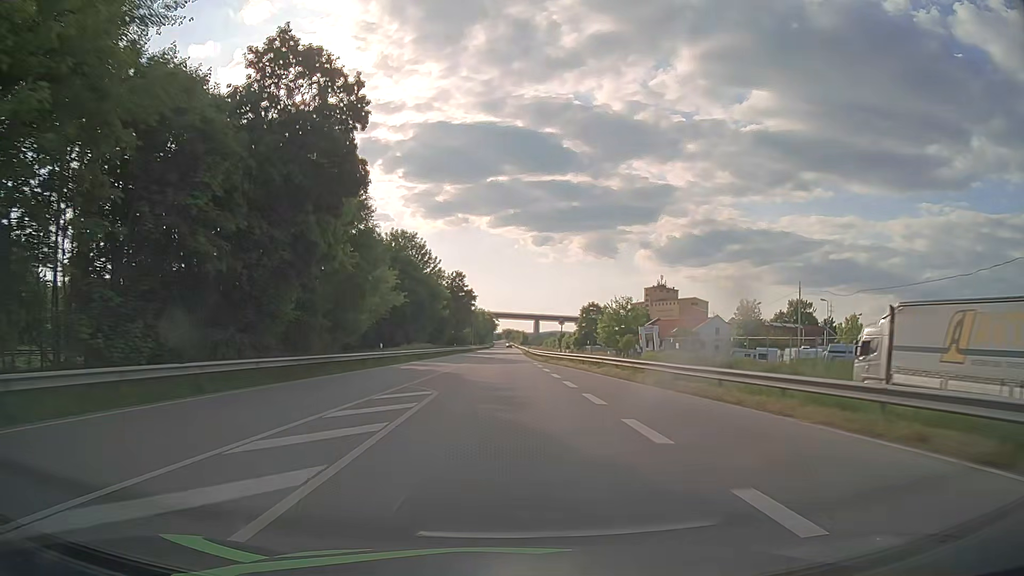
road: primary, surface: asphalt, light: Day
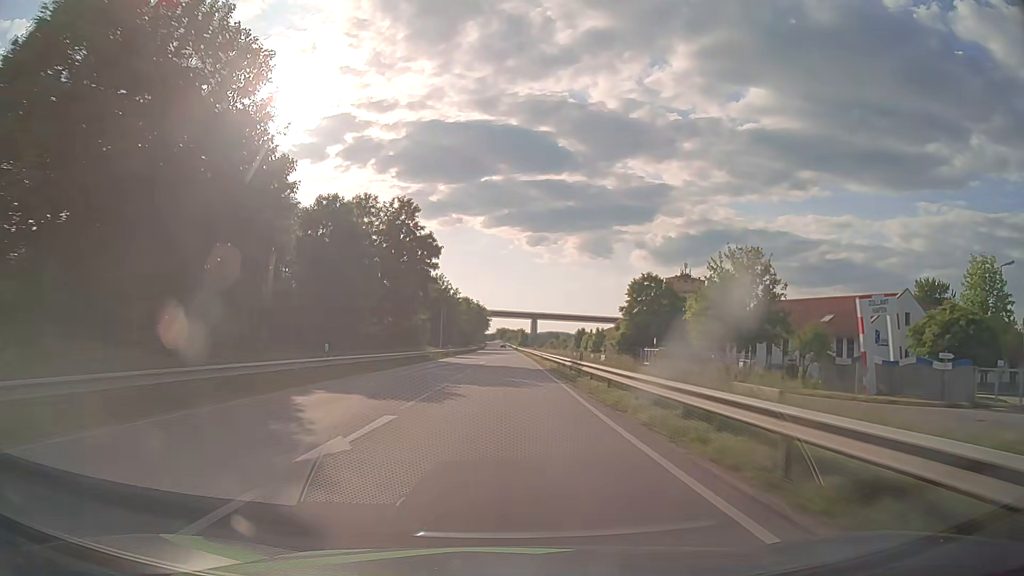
(-0.1, +63.3) m; 0°
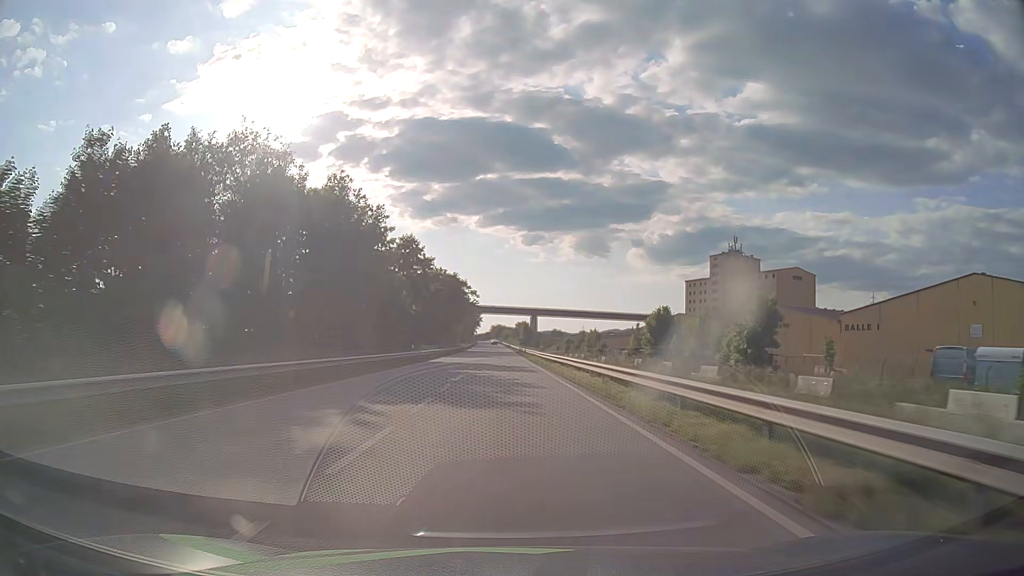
(+0.5, +79.2) m; 0°
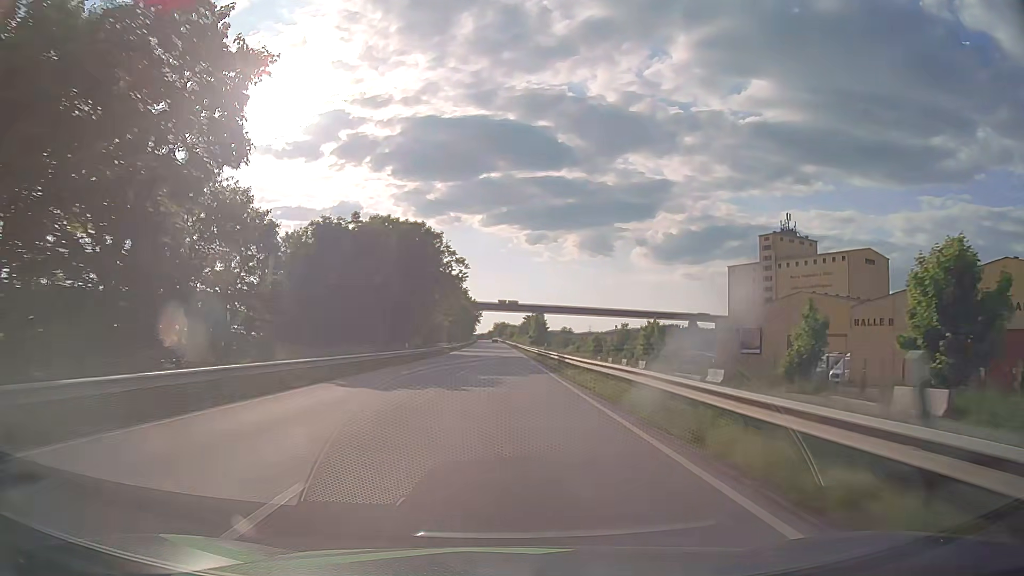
(-0.2, +47.5) m; 0°
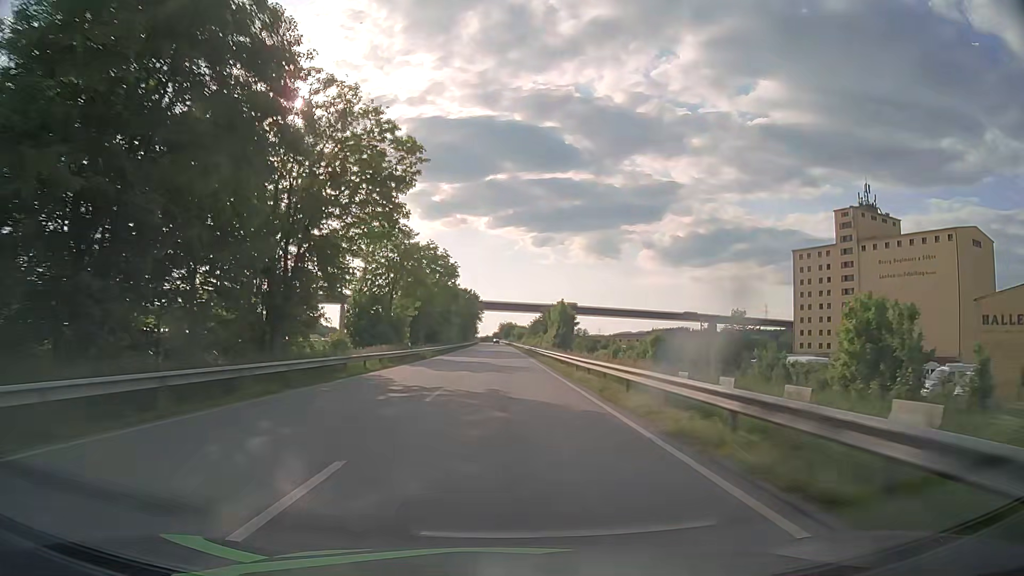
(-0.4, +47.5) m; -1°
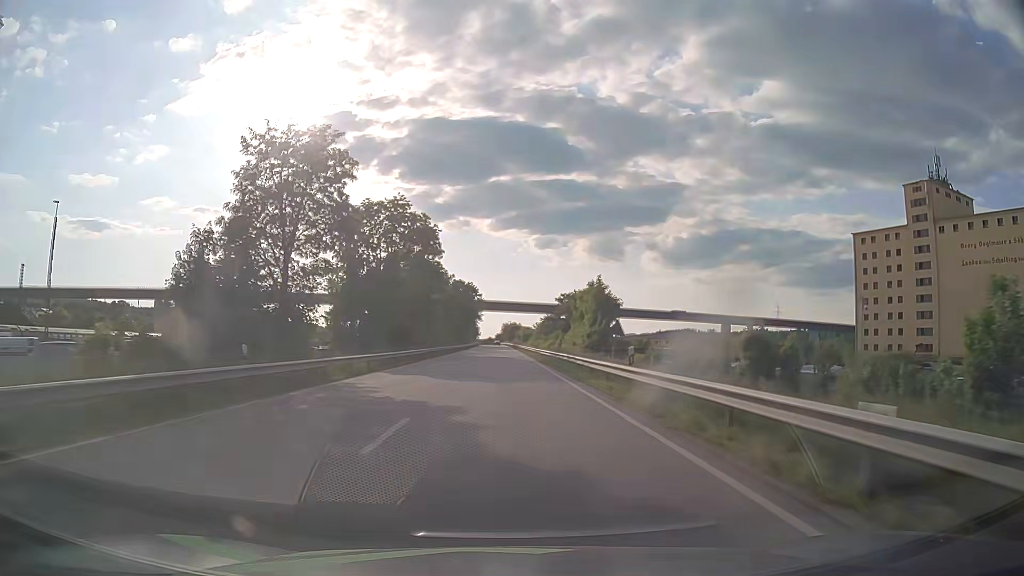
(0.0, +31.6) m; 0°
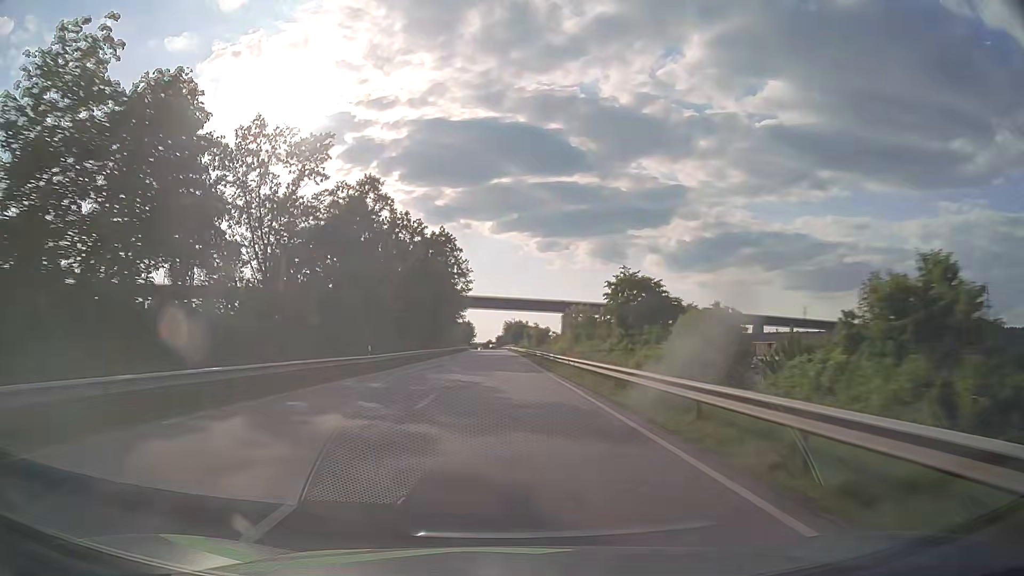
(-0.3, +78.9) m; 0°
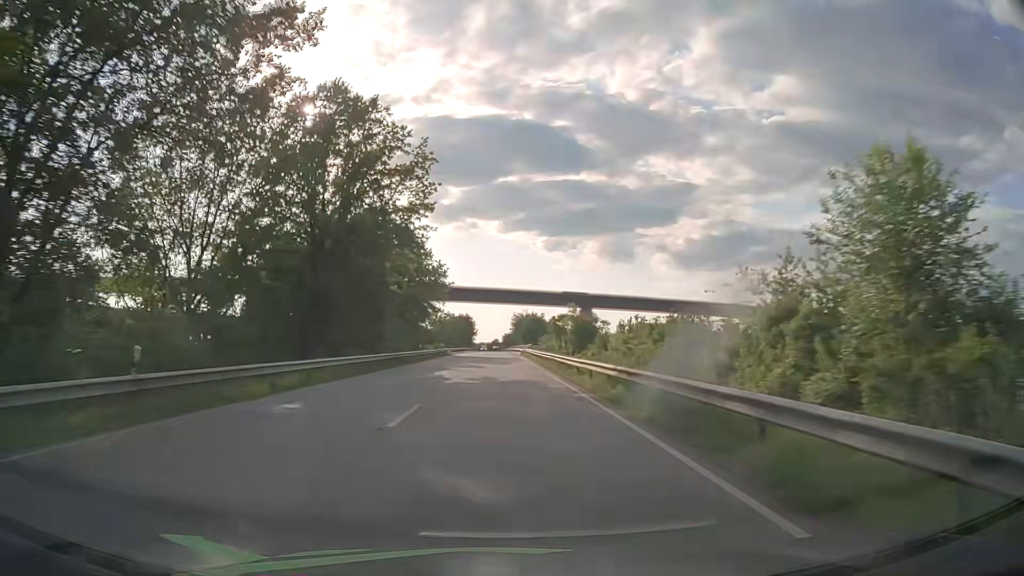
(-0.1, +63.1) m; 0°
(0, +10) (0, +20) (0, +30) (0, +40) (0, +50) (0, +60) (0, +70) (0, +80) (-1, +90) (-1, +100) m
